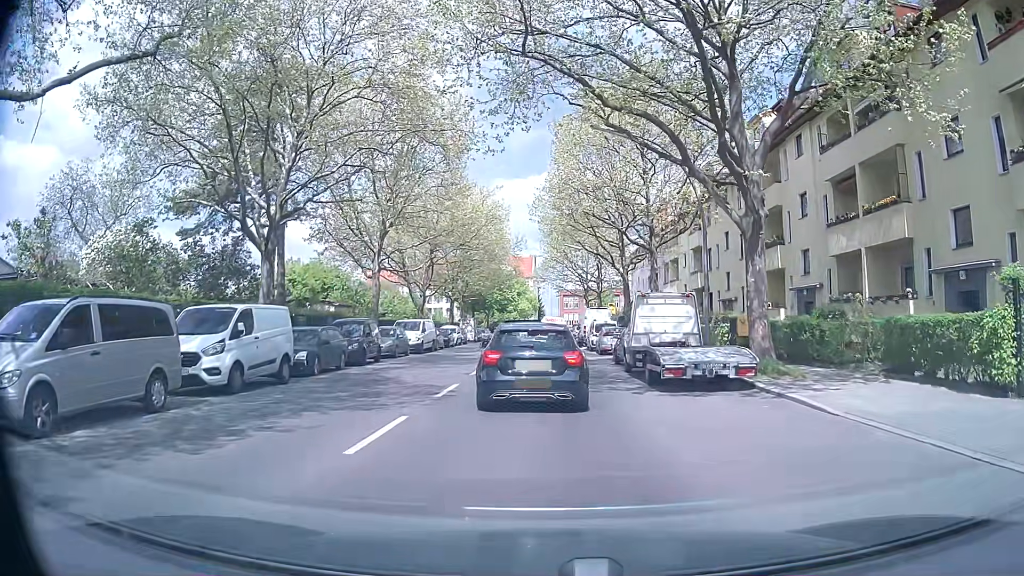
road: tertiary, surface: asphalt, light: Day
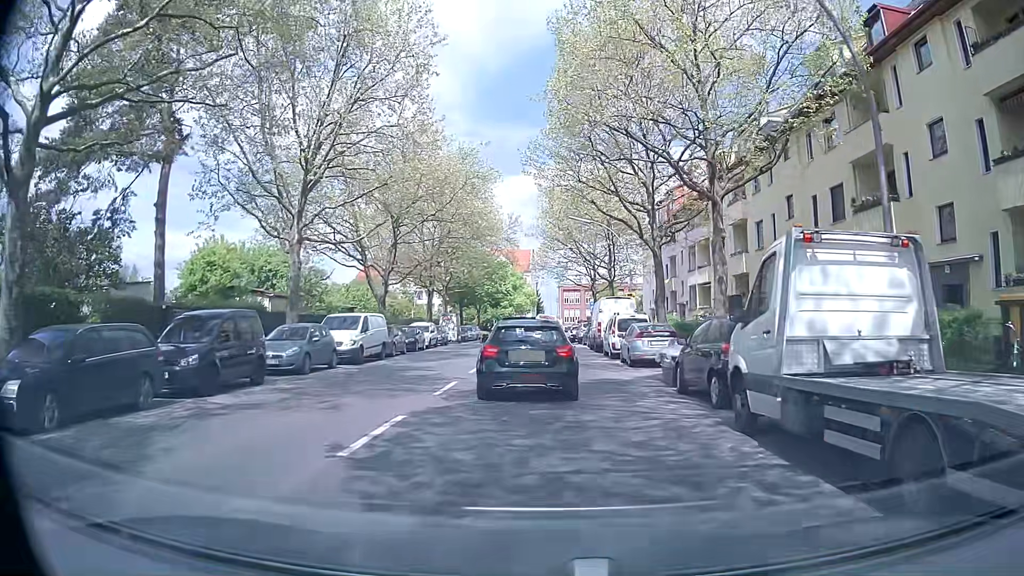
(-0.1, +12.6) m; 0°
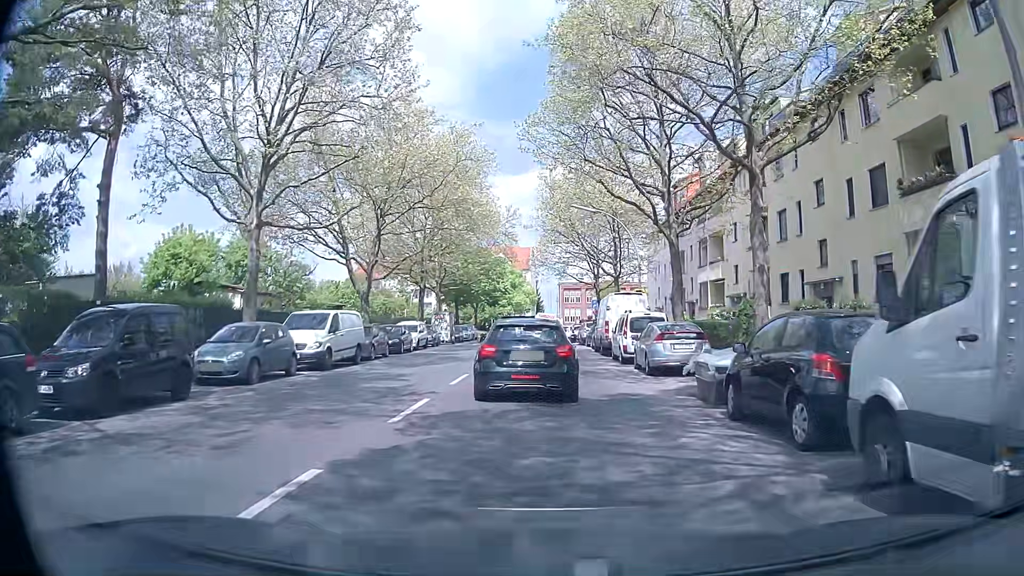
(0.0, +3.8) m; -1°
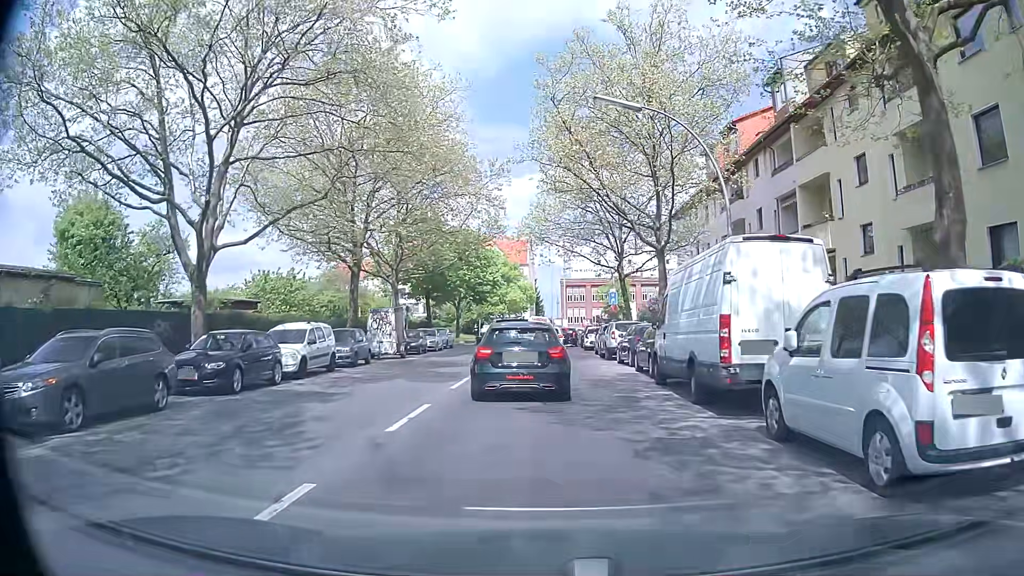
(+0.3, +18.3) m; +1°
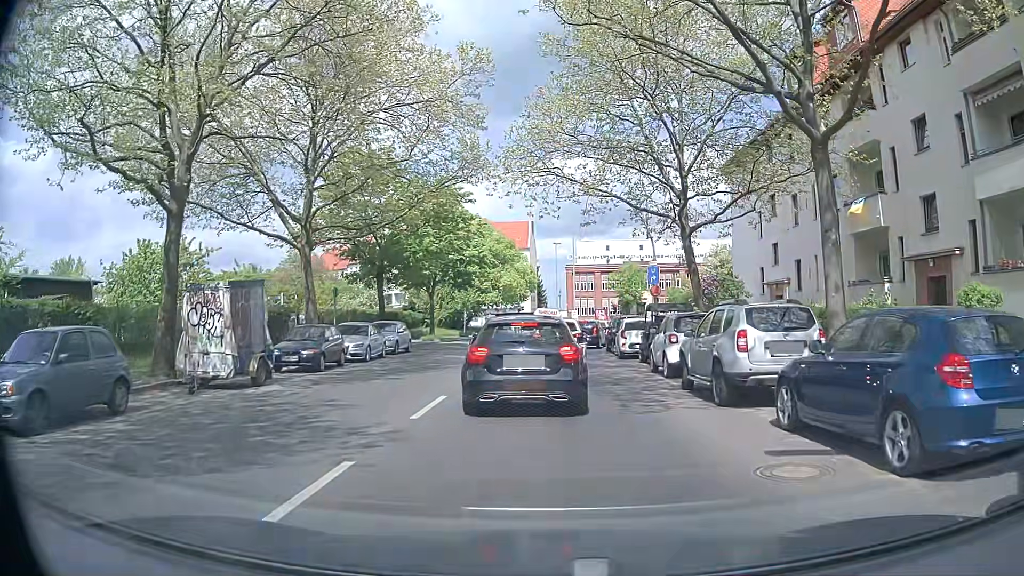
(-0.1, +17.1) m; -1°
